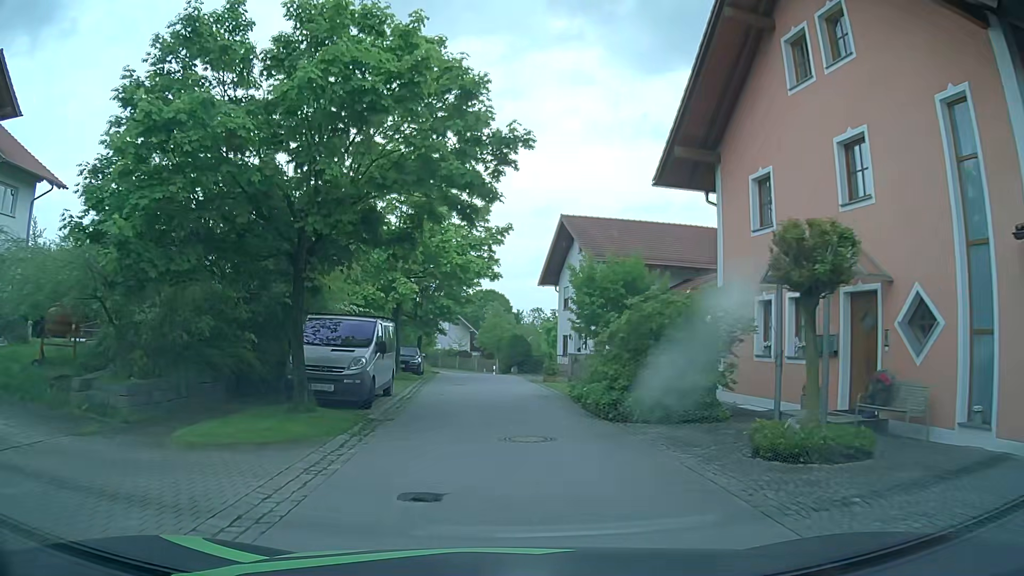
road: residential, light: Day
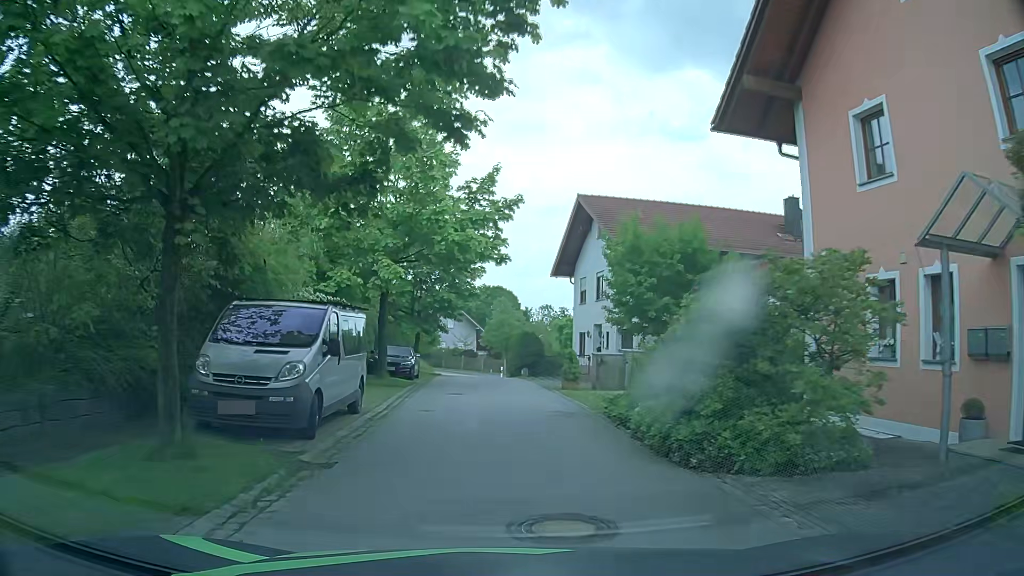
(-0.1, +4.9) m; -2°
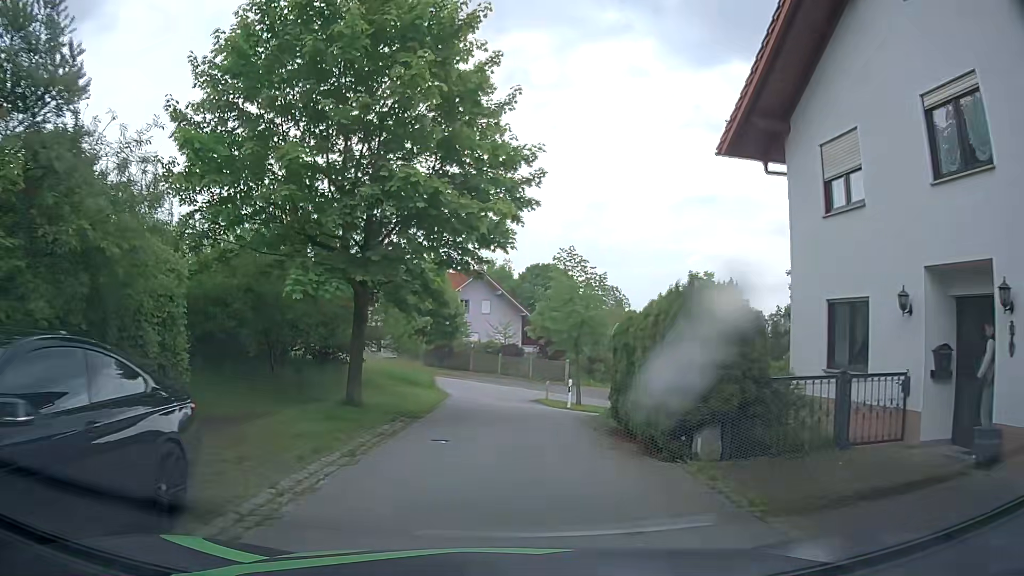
(-0.5, +24.7) m; -2°
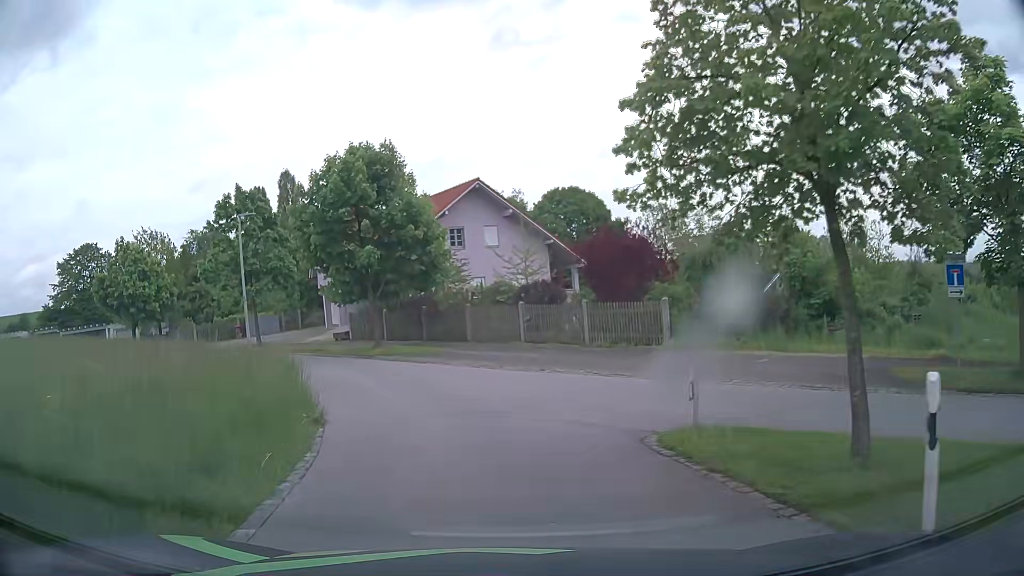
(-0.5, +21.9) m; -1°
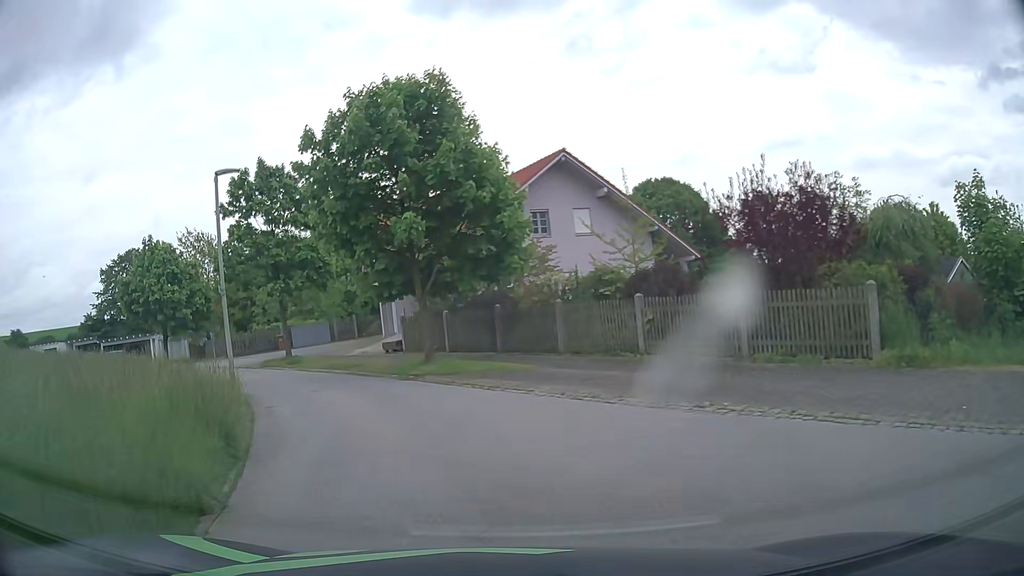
(-0.5, +7.6) m; -9°
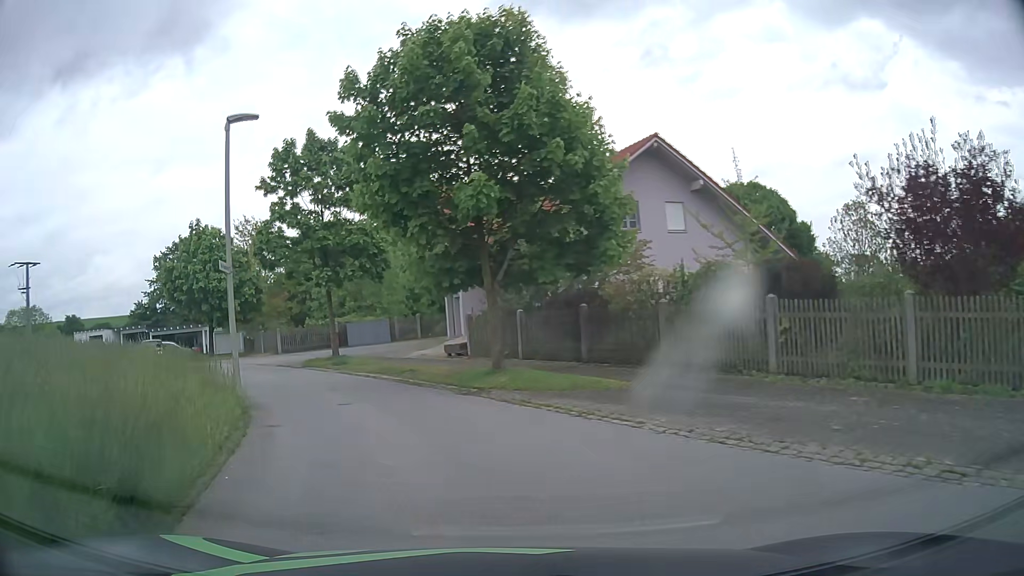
(-0.1, +3.7) m; -5°
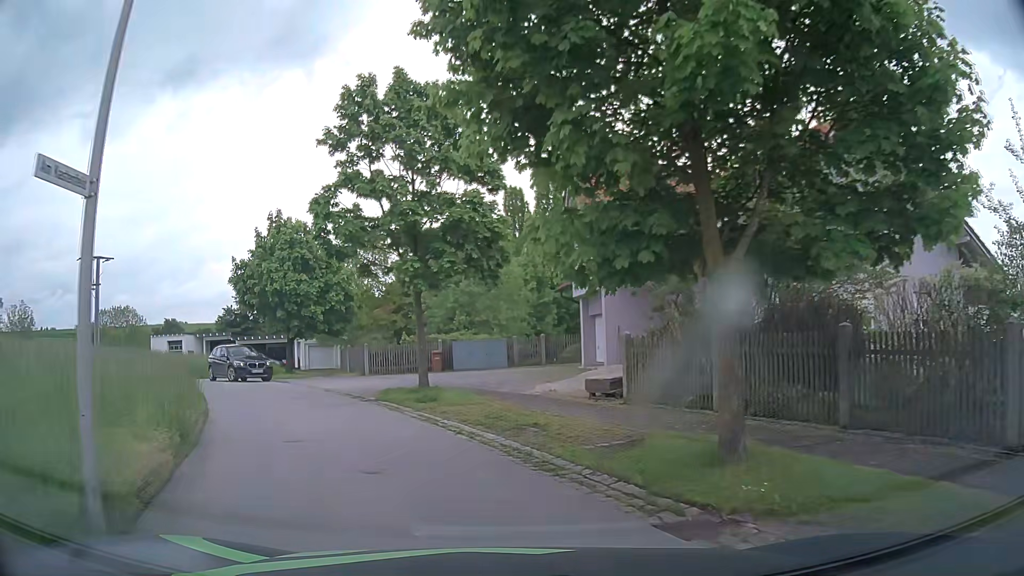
(-0.8, +7.5) m; -9°
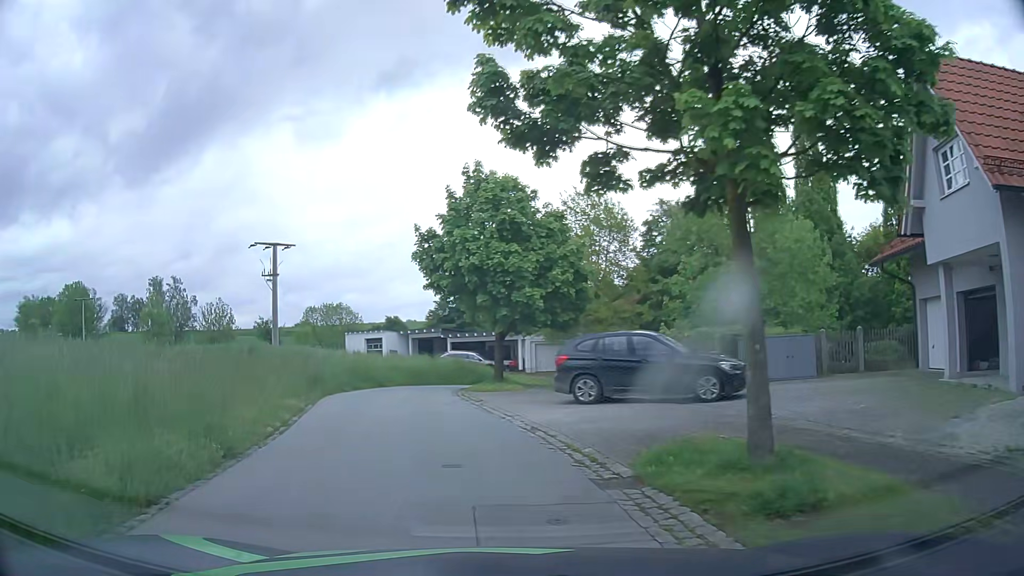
(-1.6, +10.1) m; -19°
(-1, +10) (-3, +20) (-4, +30) (+1, +38) (+11, +40) (+21, +38) (+28, +32) (+35, +24) (+43, +18) (+53, +16) m
